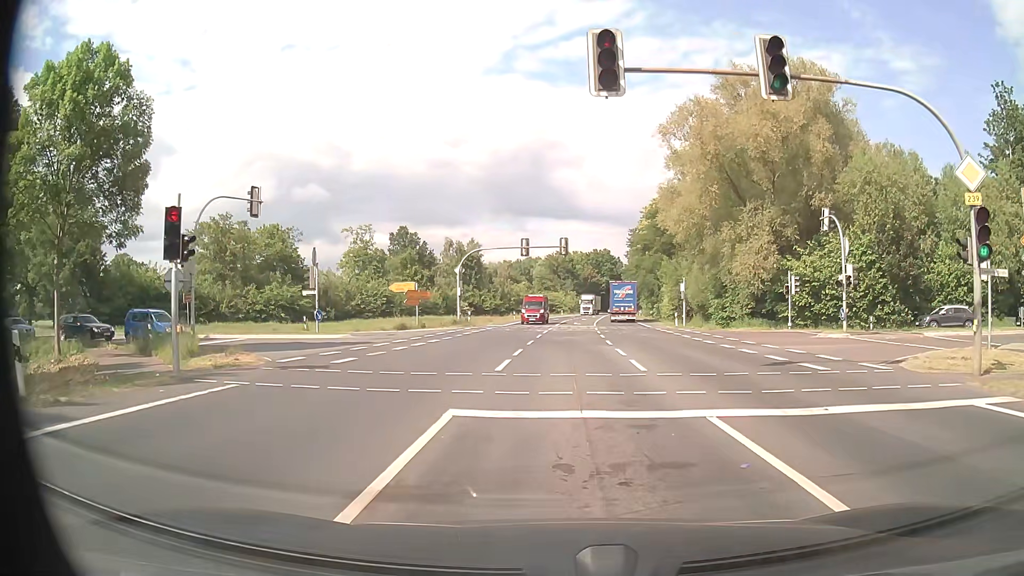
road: primary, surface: asphalt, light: Day
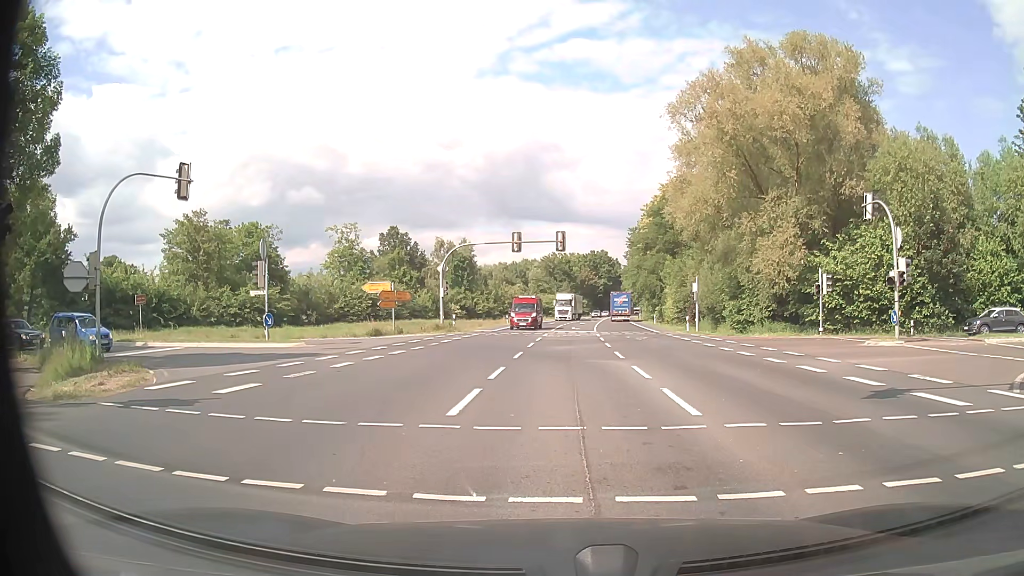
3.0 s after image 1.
(0.0, +5.5) m; 0°
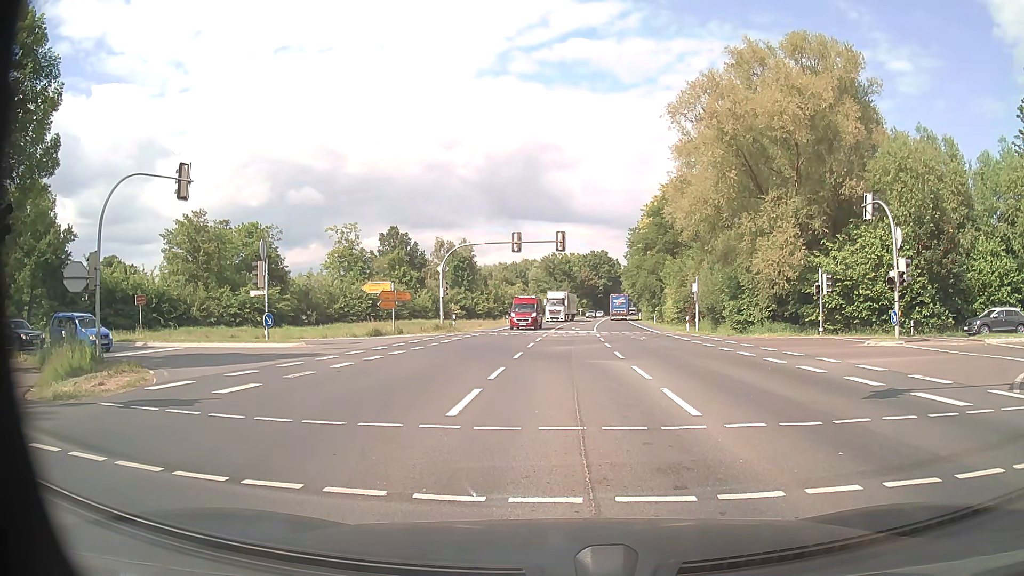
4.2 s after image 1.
(0.0, 0.0) m; 0°
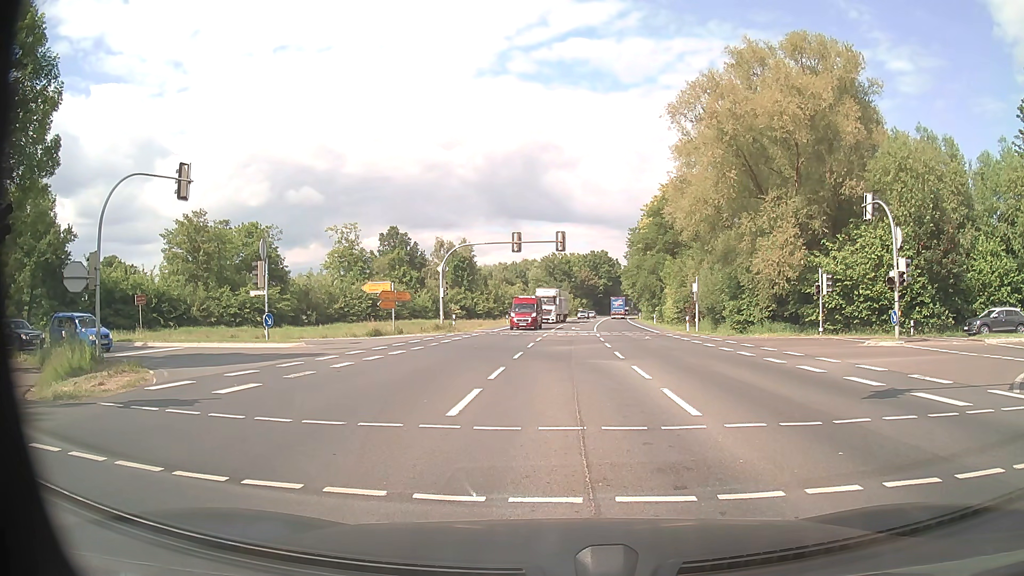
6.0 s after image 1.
(0.0, 0.0) m; 0°
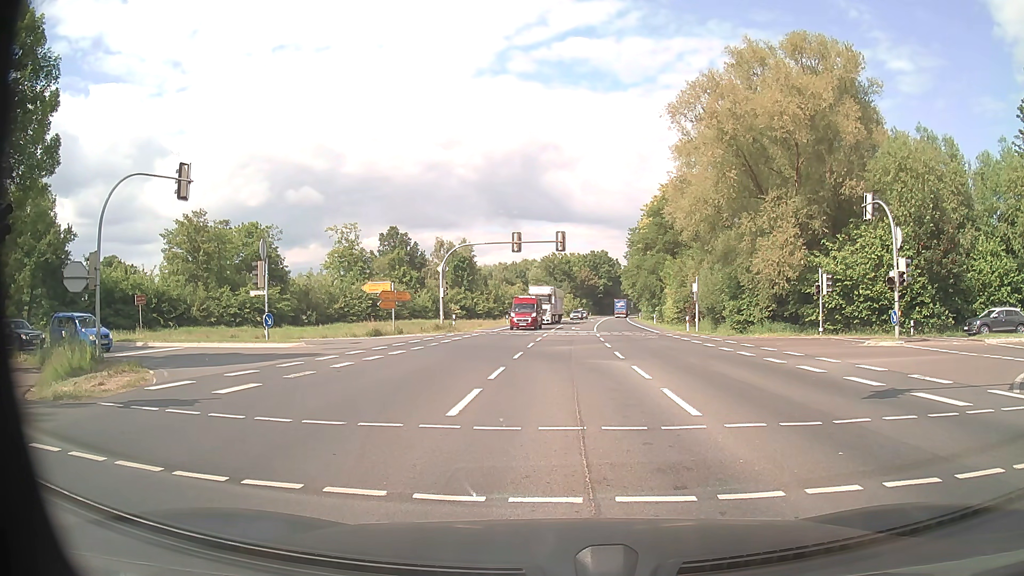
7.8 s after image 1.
(0.0, 0.0) m; 0°
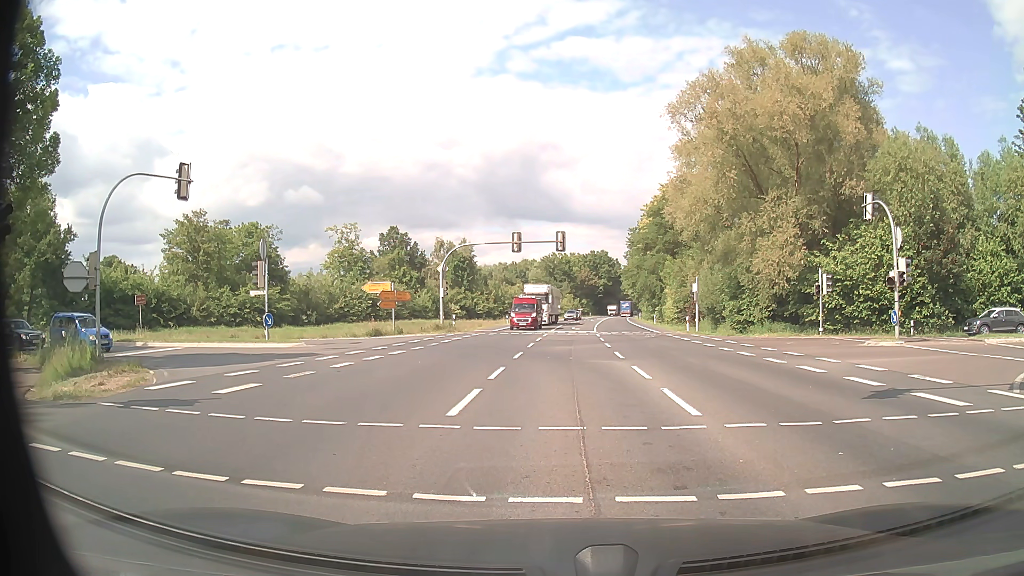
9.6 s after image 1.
(0.0, 0.0) m; 0°
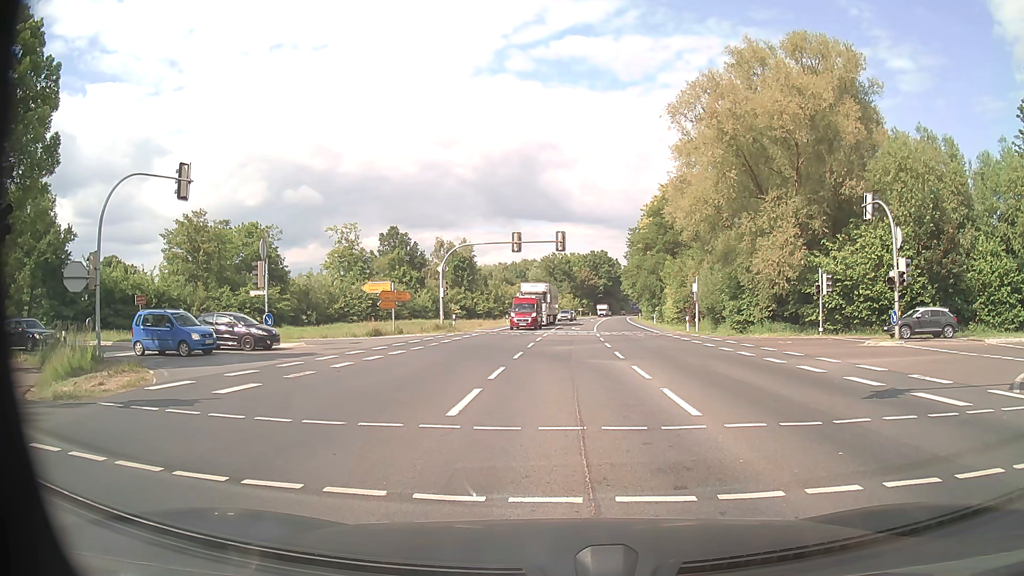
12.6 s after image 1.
(0.0, 0.0) m; 0°
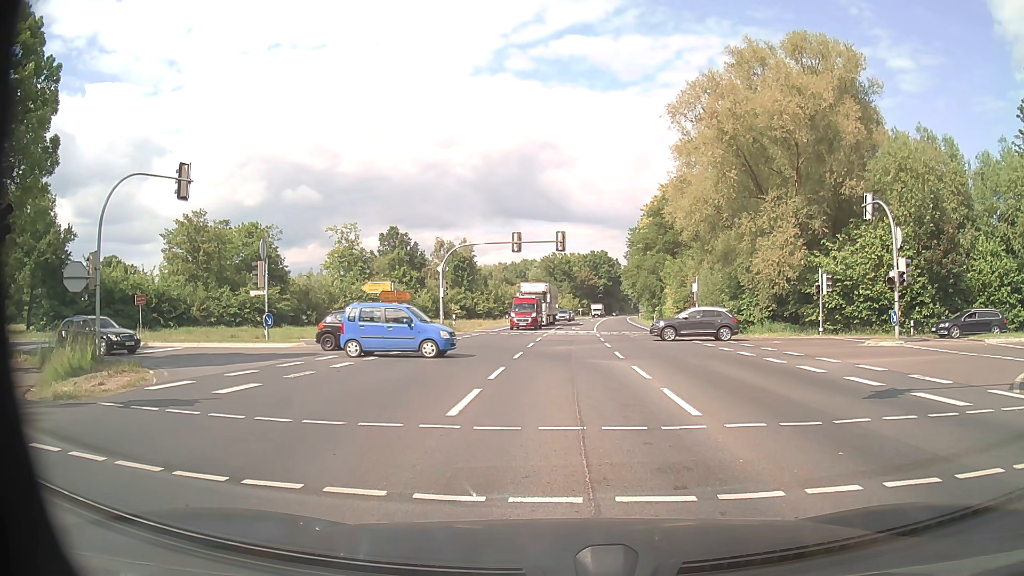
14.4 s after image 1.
(0.0, 0.0) m; 0°
